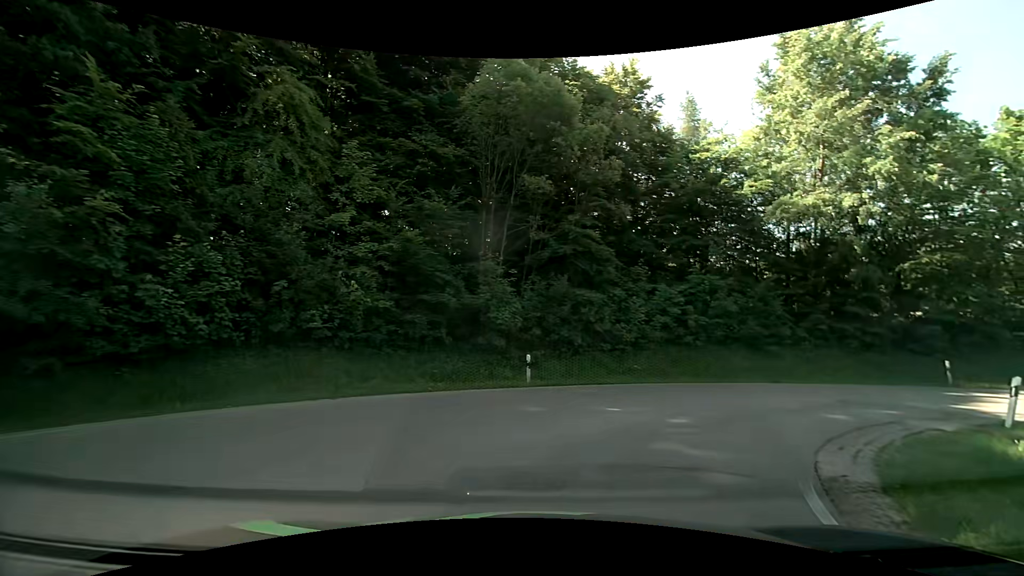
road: tertiary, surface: asphalt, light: Day
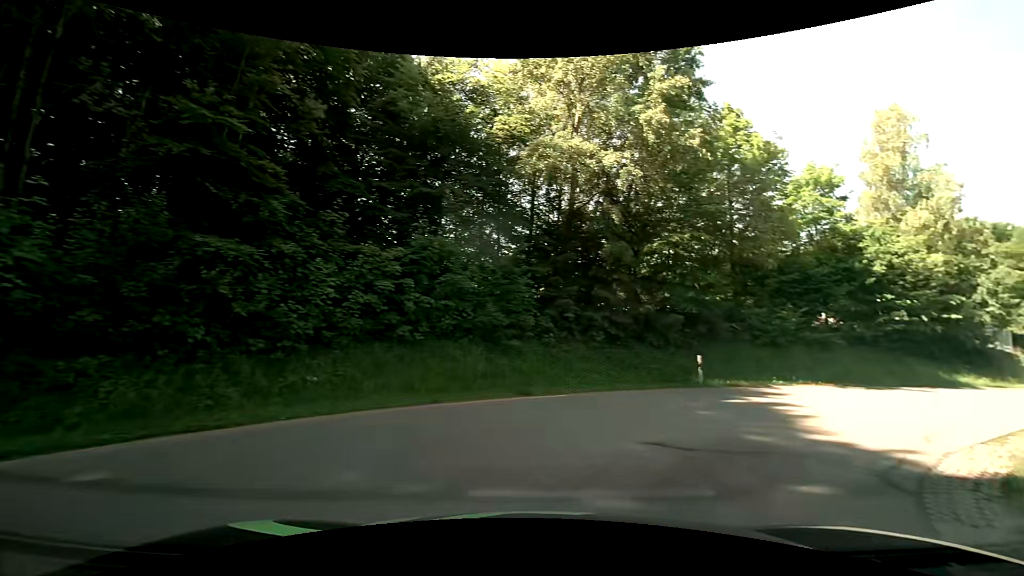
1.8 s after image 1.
(+2.4, +9.3) m; +31°
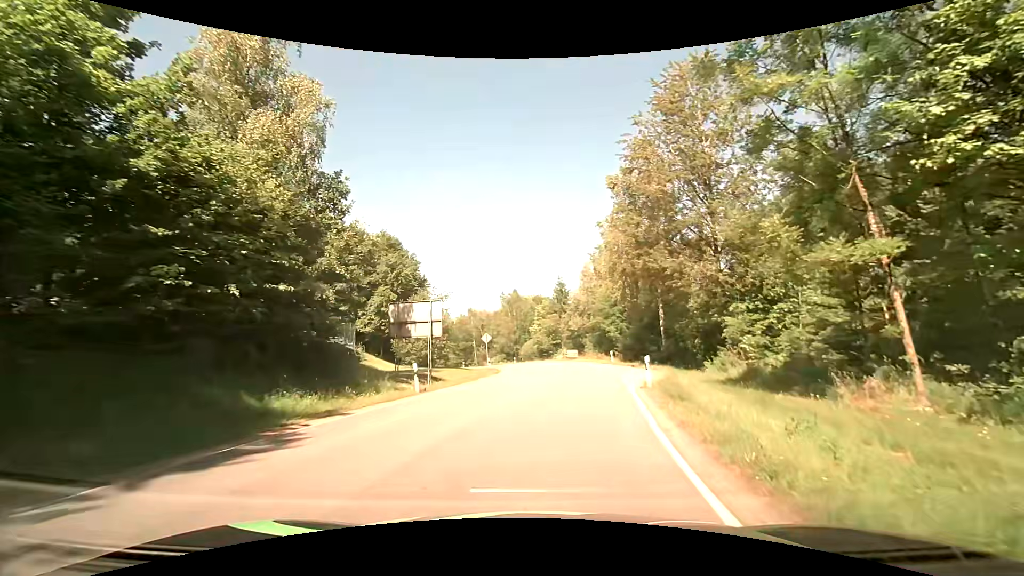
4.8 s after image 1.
(+10.8, +14.9) m; +61°
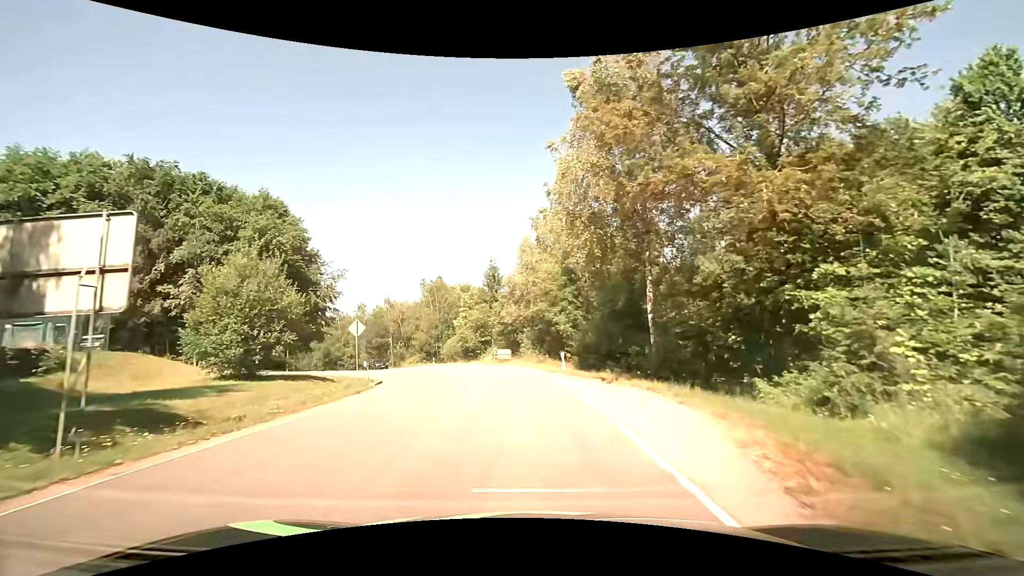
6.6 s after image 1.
(+1.4, +15.4) m; +7°
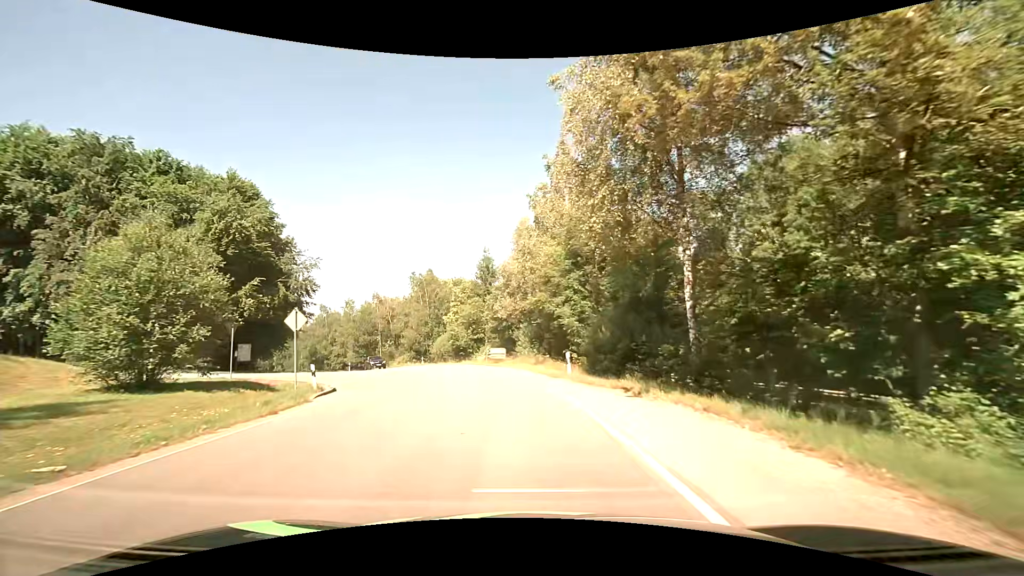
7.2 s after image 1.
(0.0, +5.6) m; +1°
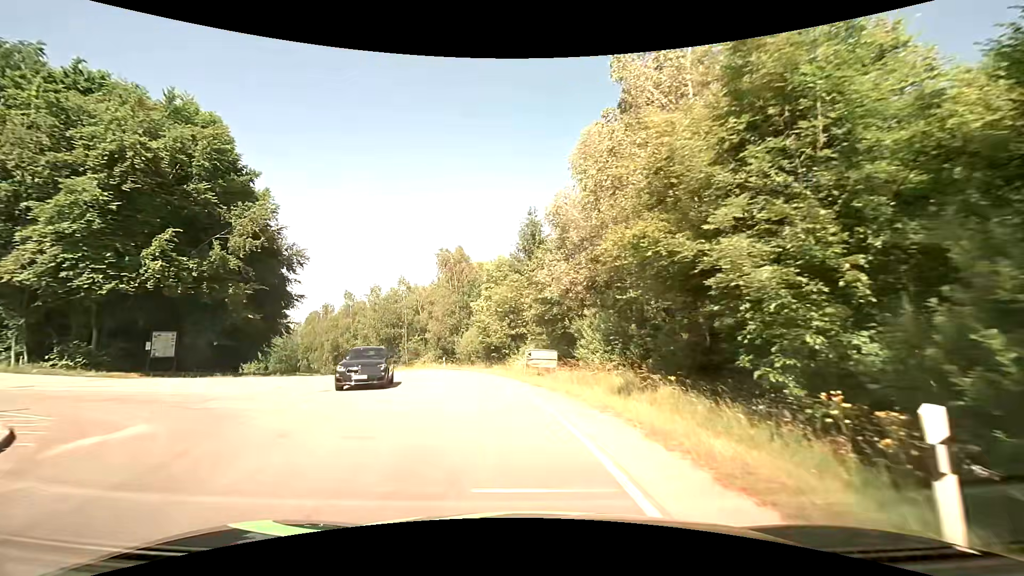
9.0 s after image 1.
(-0.8, +16.6) m; -6°
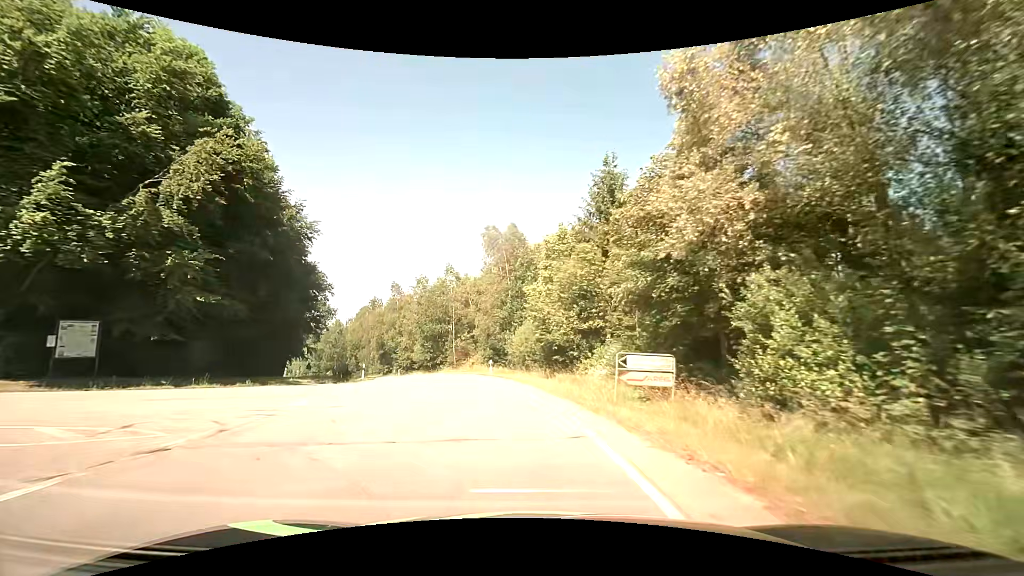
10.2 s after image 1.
(-0.7, +11.2) m; -7°
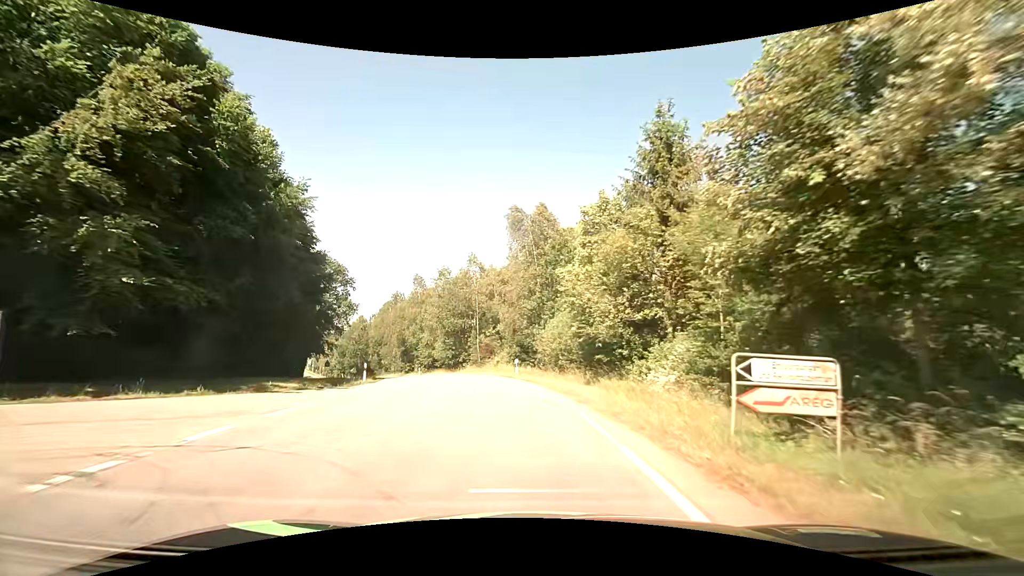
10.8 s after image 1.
(-0.2, +5.9) m; -3°
(0, +10) (-1, +20) (-3, +30) (-6, +39) (-9, +49) (-13, +58) (-18, +67) (-23, +76) (-28, +84) (-33, +93) m
